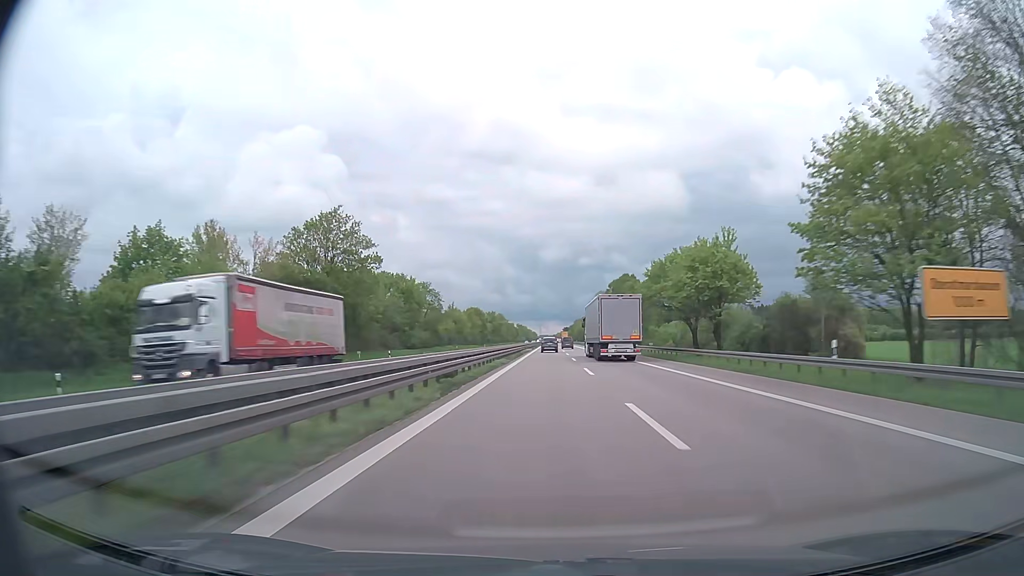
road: trunk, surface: asphalt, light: Day
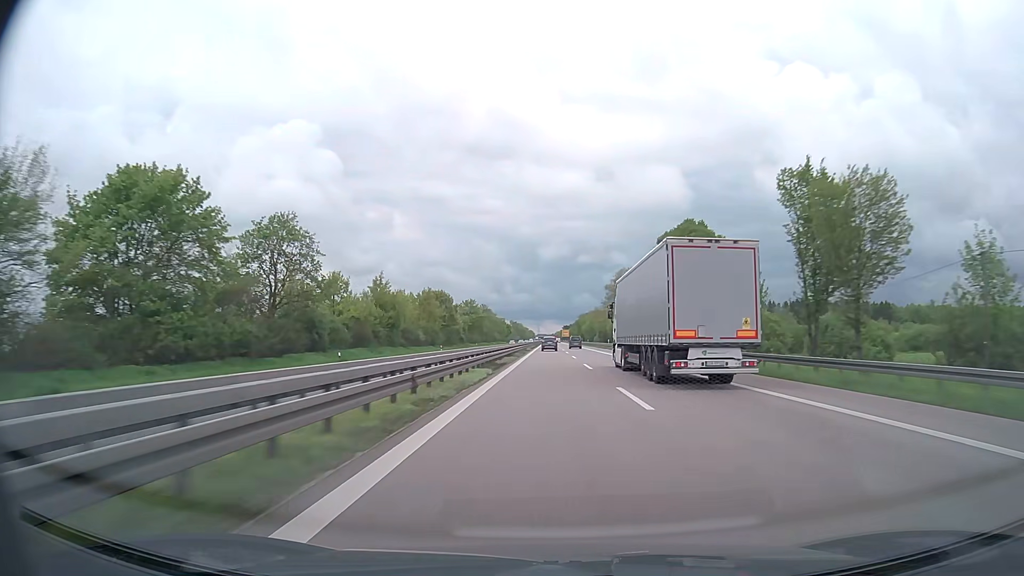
(0.0, +67.3) m; 0°
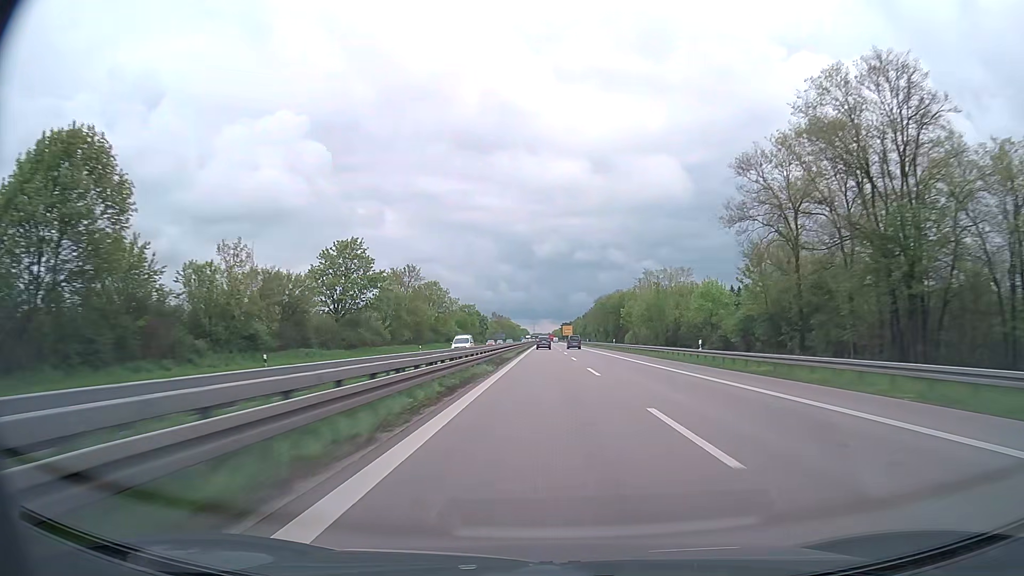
(+0.5, +113.7) m; 0°
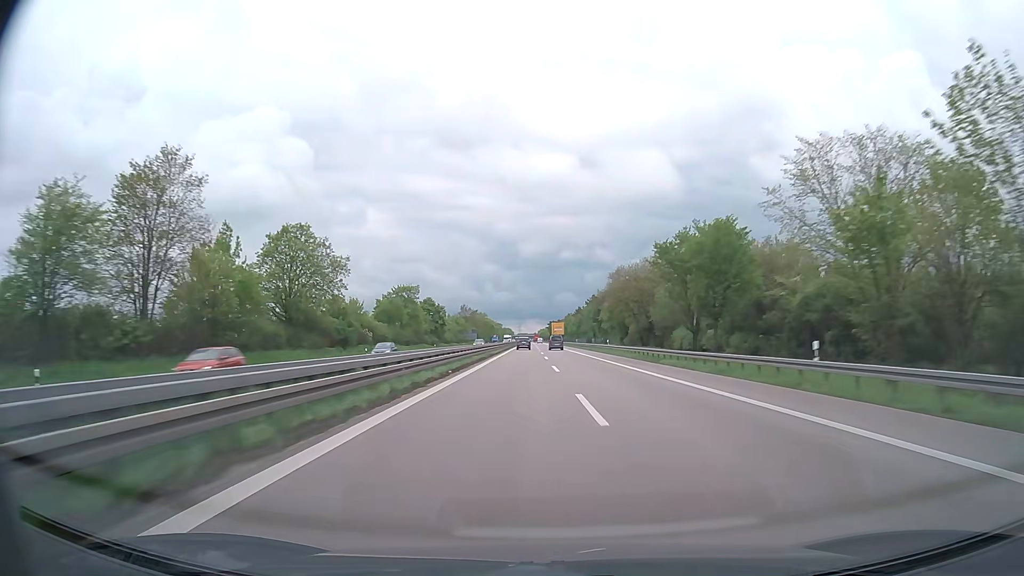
(+0.7, +68.3) m; +1°
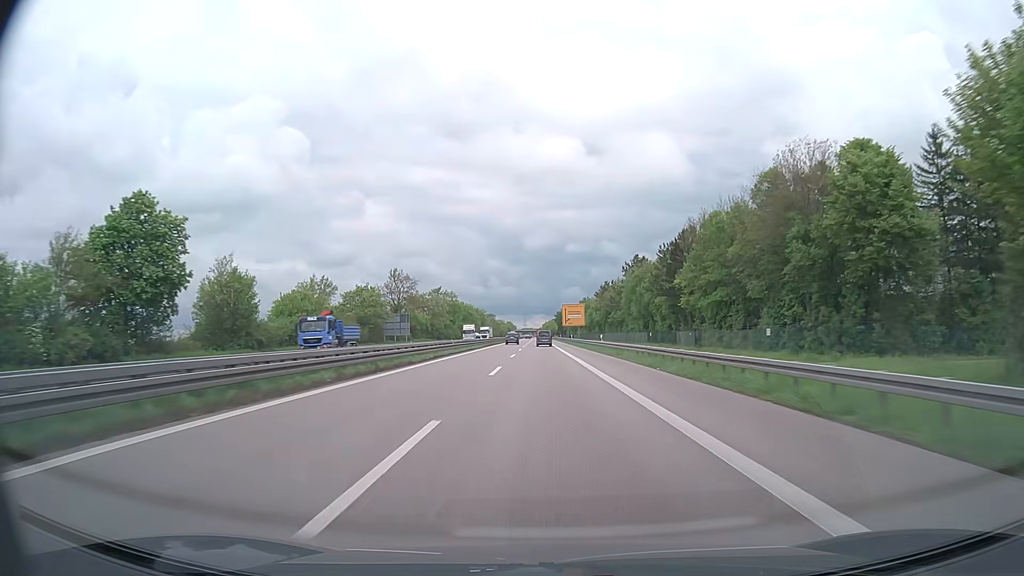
(+0.2, +113.6) m; -1°
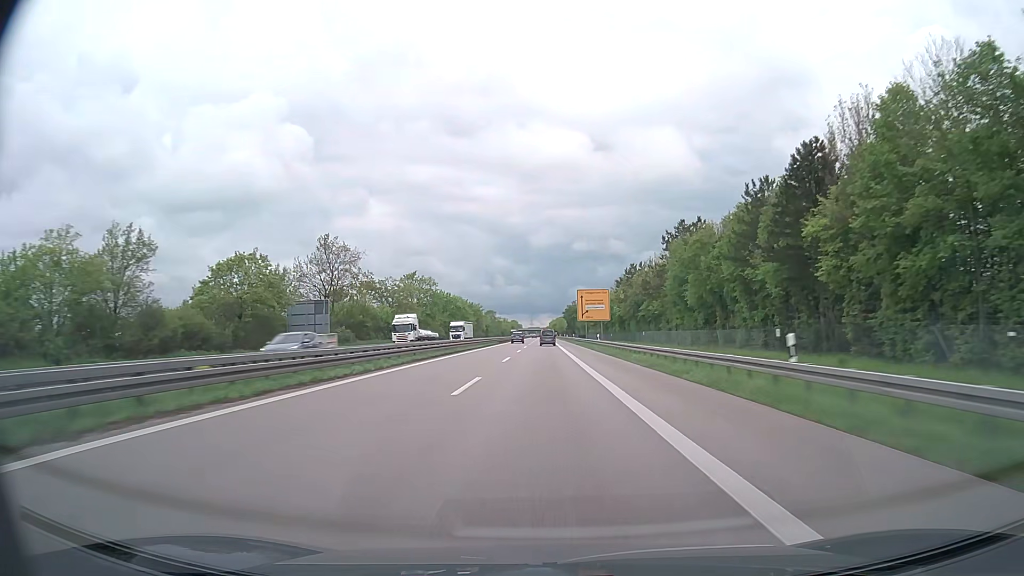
(-0.1, +43.2) m; 0°
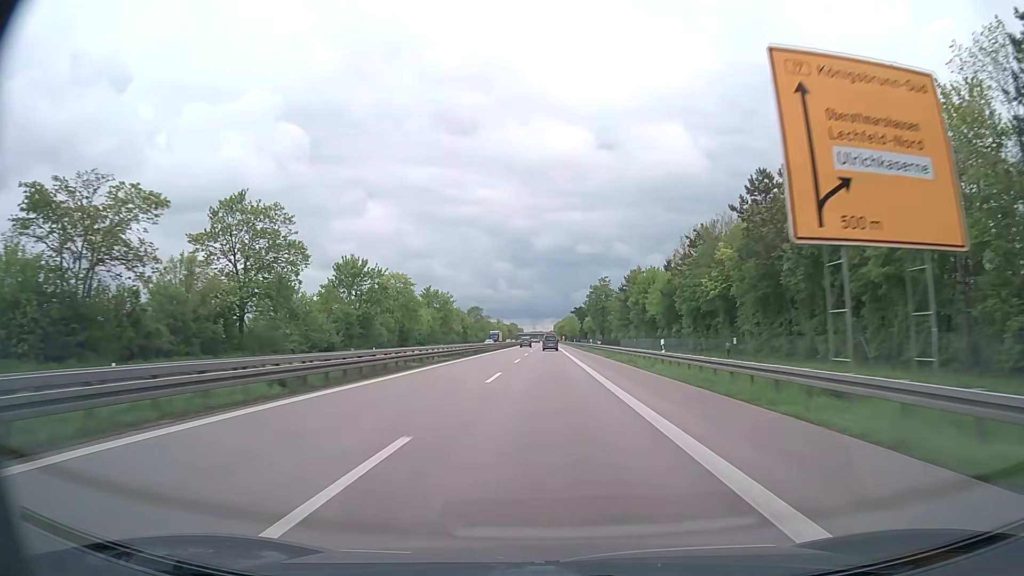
(-0.8, +83.7) m; 0°
(0, +10) (0, +20) (0, +30) (0, +40) (0, +50) (0, +60) (0, +70) (0, +80) (0, +90) (0, +100) m
